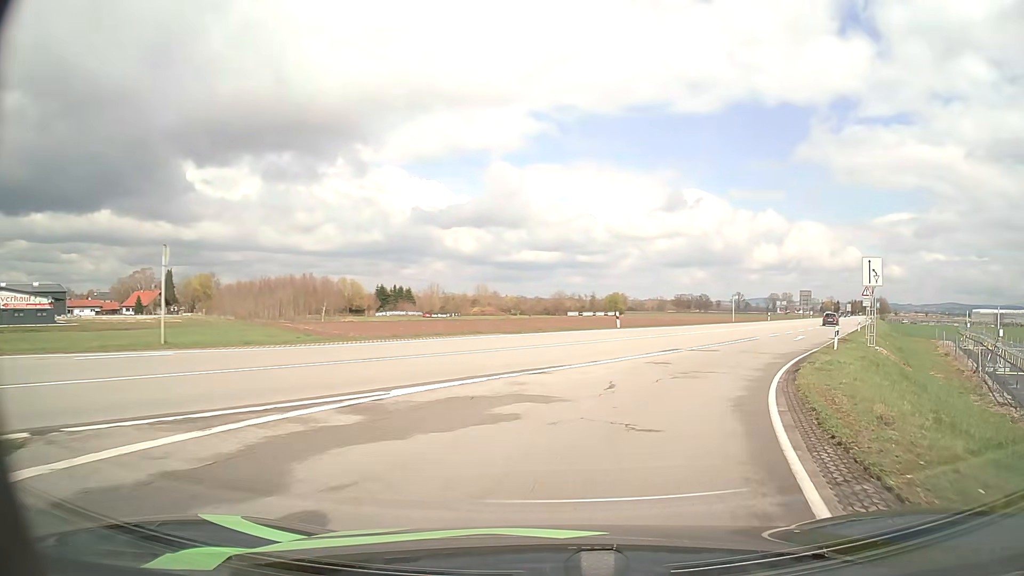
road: primary_link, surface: asphalt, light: Day
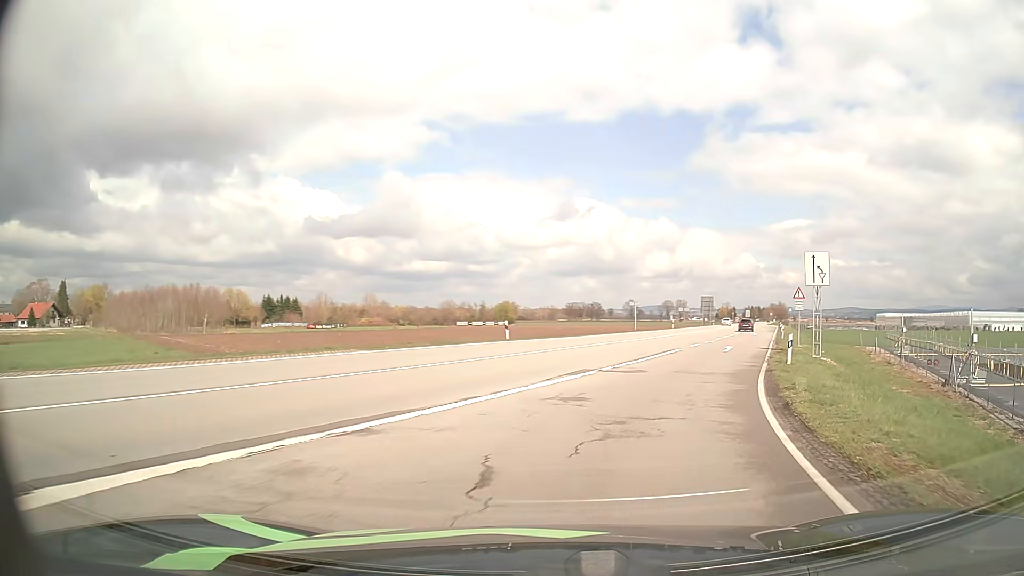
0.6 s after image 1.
(+0.6, +6.7) m; +11°
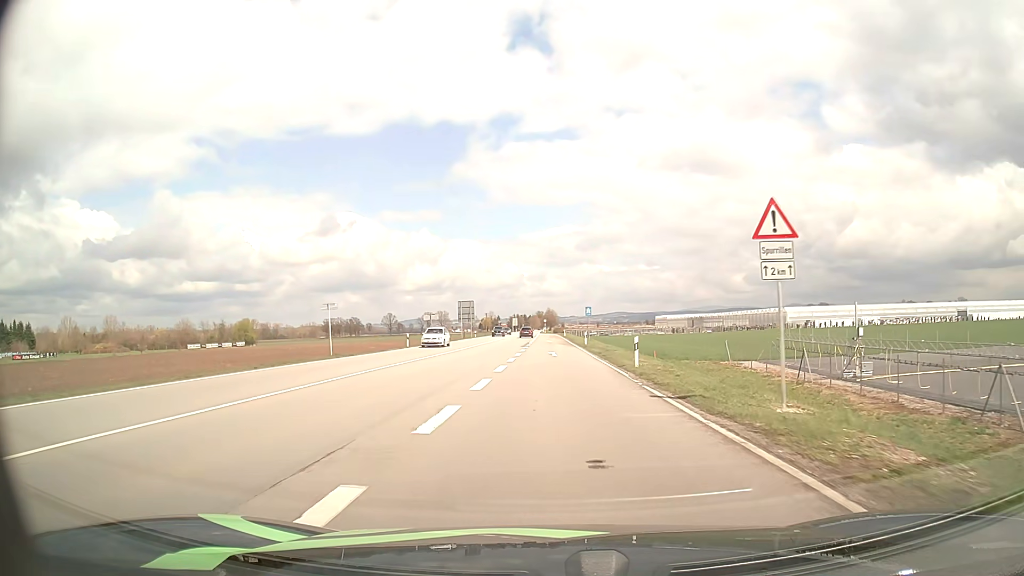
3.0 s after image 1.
(+6.9, +30.3) m; +20°
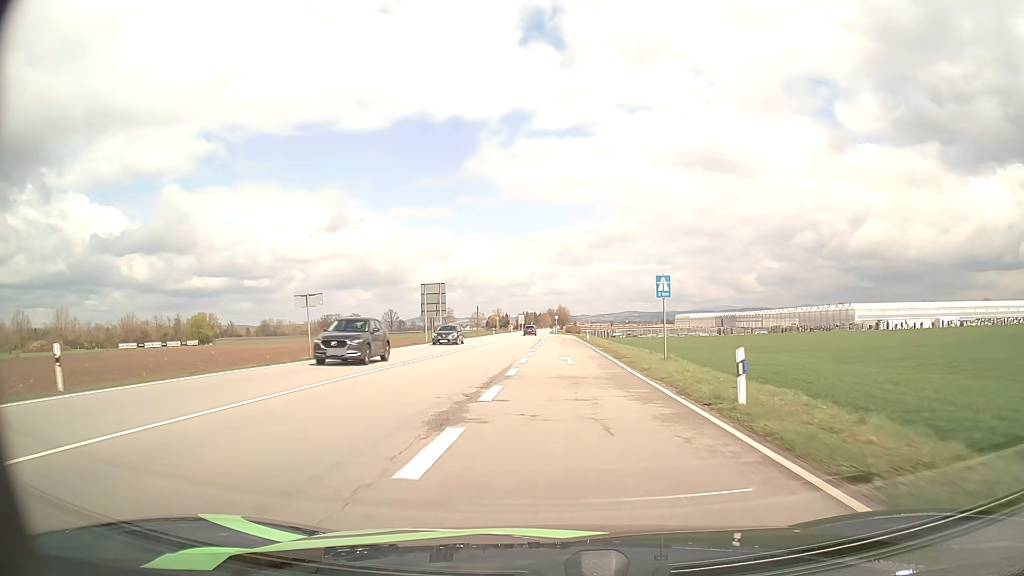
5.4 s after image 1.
(0.0, +39.7) m; -1°
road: primary
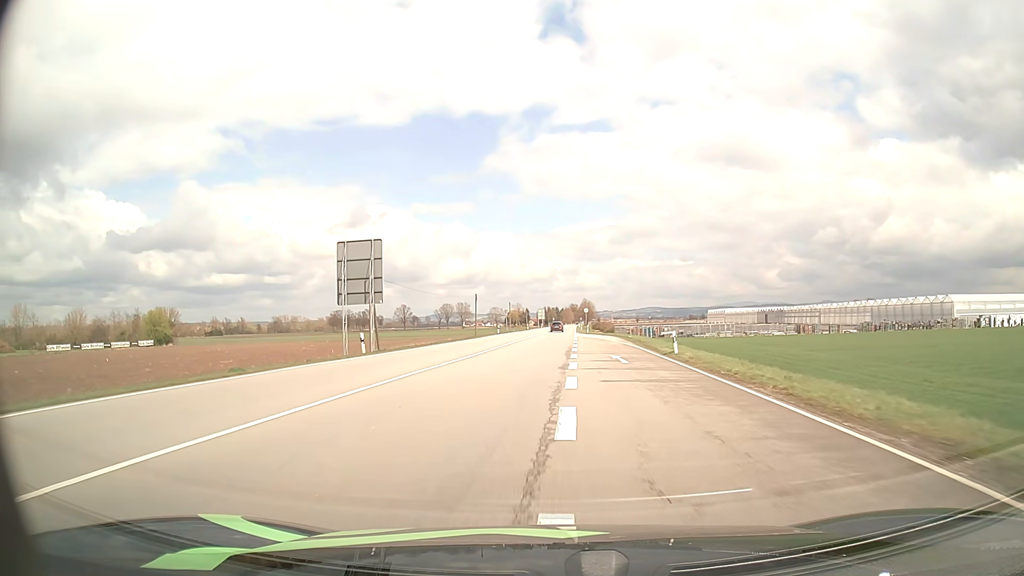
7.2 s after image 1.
(-0.7, +34.7) m; -2°
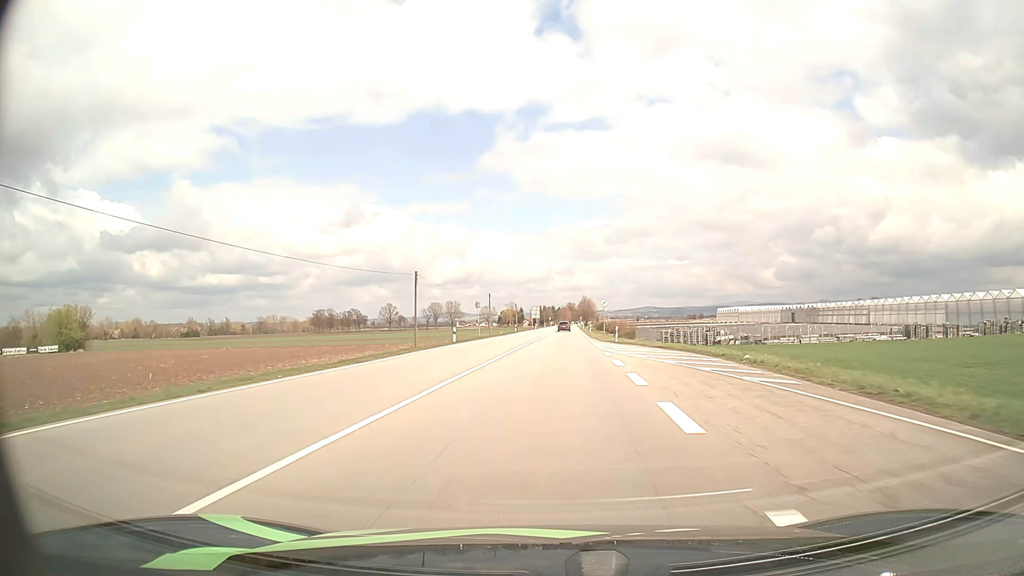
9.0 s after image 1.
(-0.1, +36.2) m; 0°
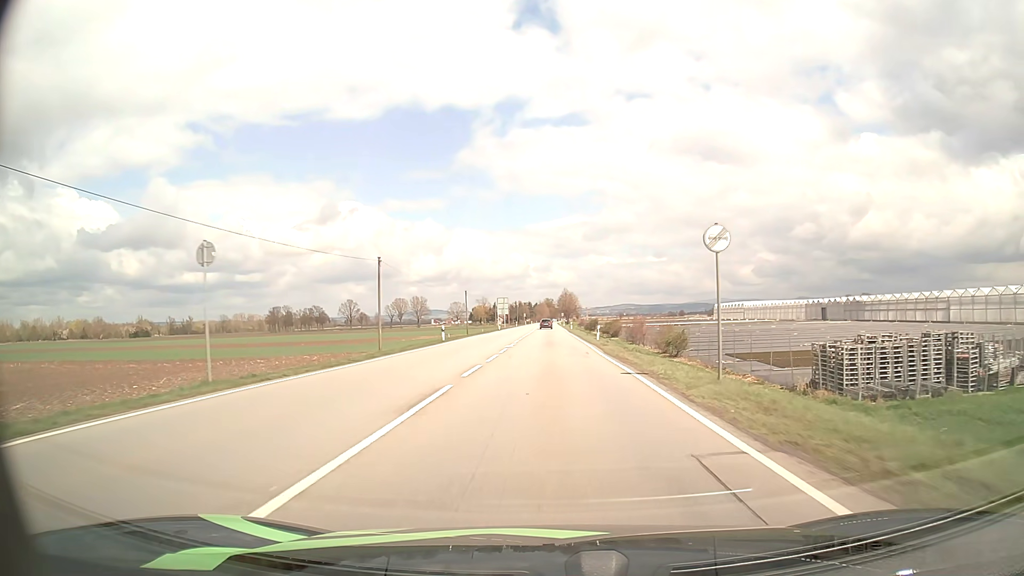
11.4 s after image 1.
(+1.0, +47.8) m; +2°
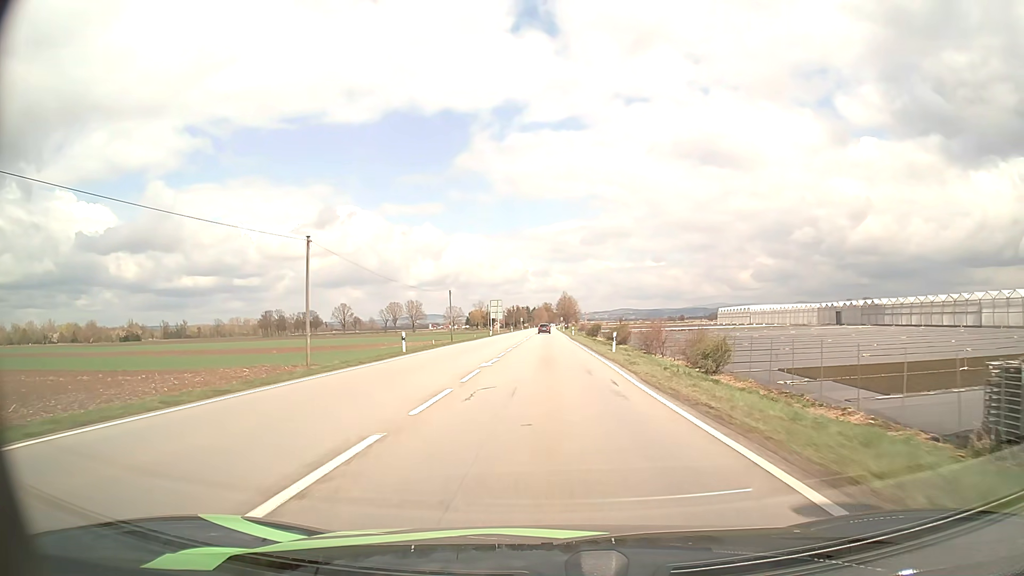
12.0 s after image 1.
(0.0, +11.8) m; 0°
(0, +10) (0, +20) (0, +30) (0, +40) (0, +50) (0, +60) (0, +70) (0, +80) (0, +90) (0, +100) m
